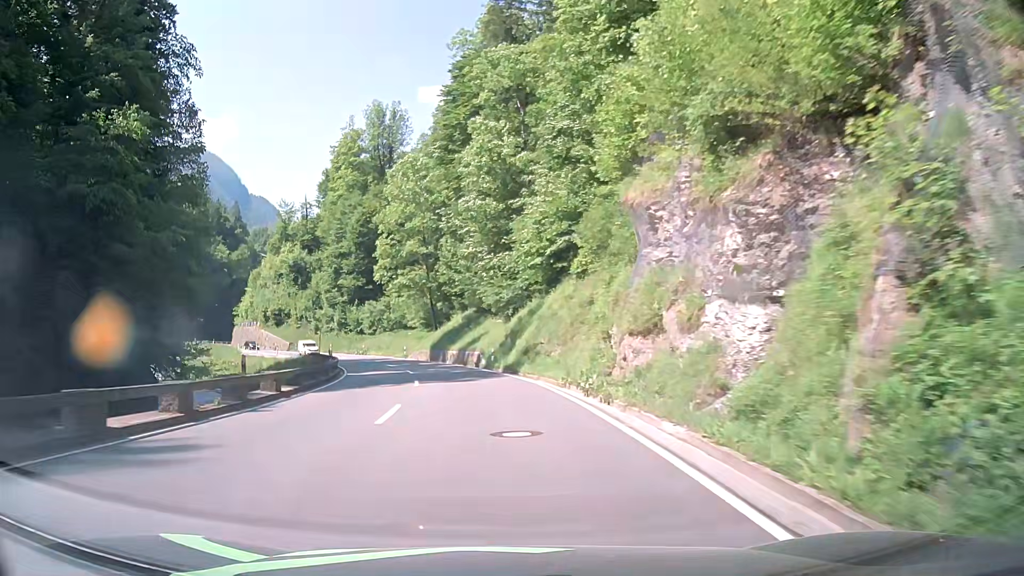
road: primary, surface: asphalt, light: Day
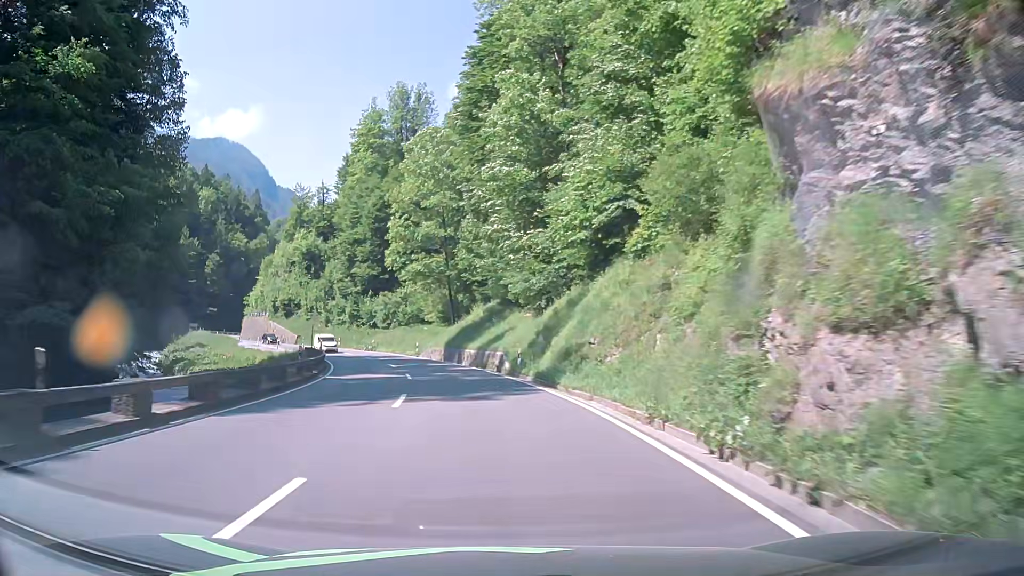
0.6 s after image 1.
(-0.1, +9.4) m; -3°
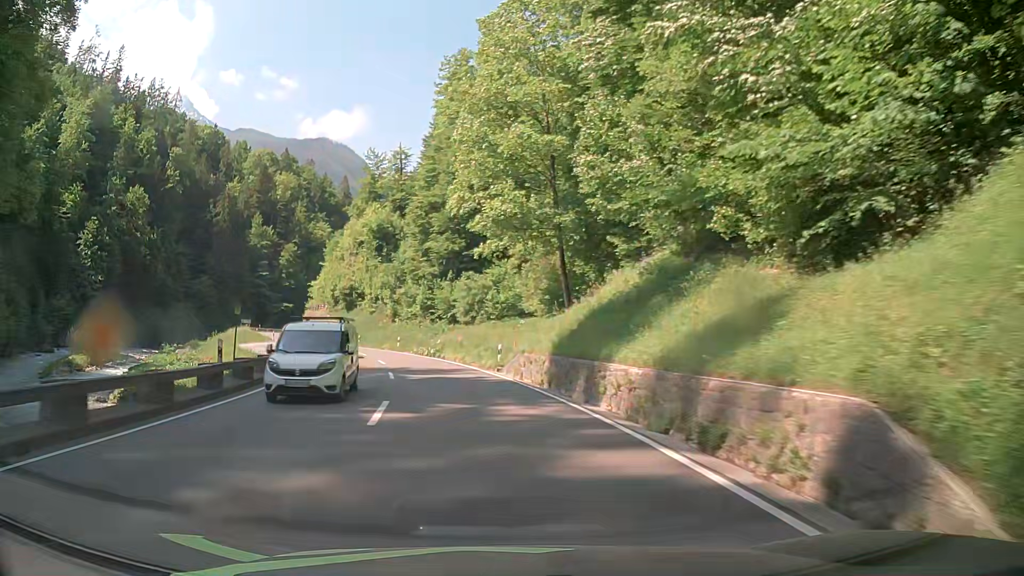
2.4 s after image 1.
(-1.6, +27.9) m; -9°
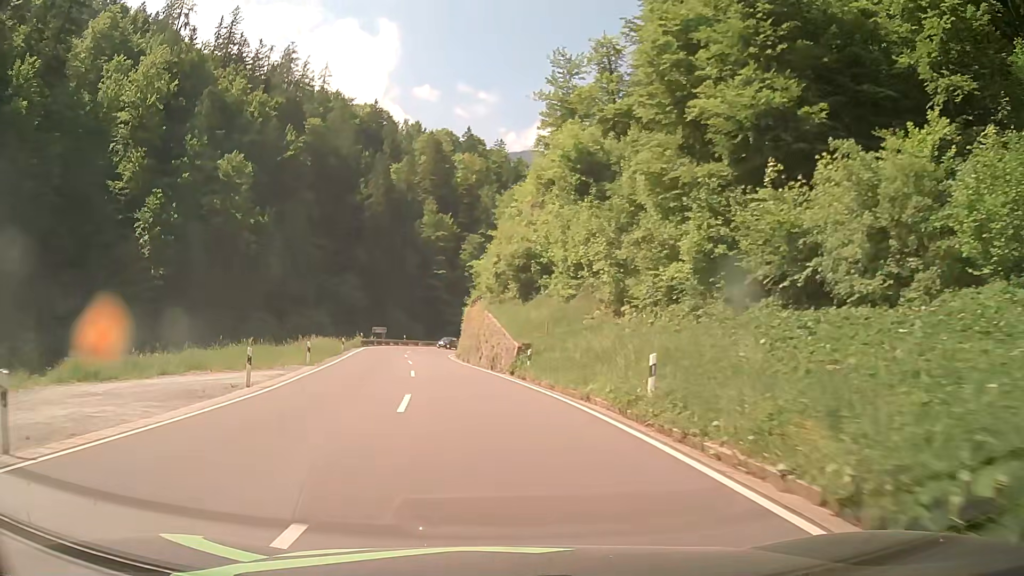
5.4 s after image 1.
(-7.0, +45.9) m; -17°
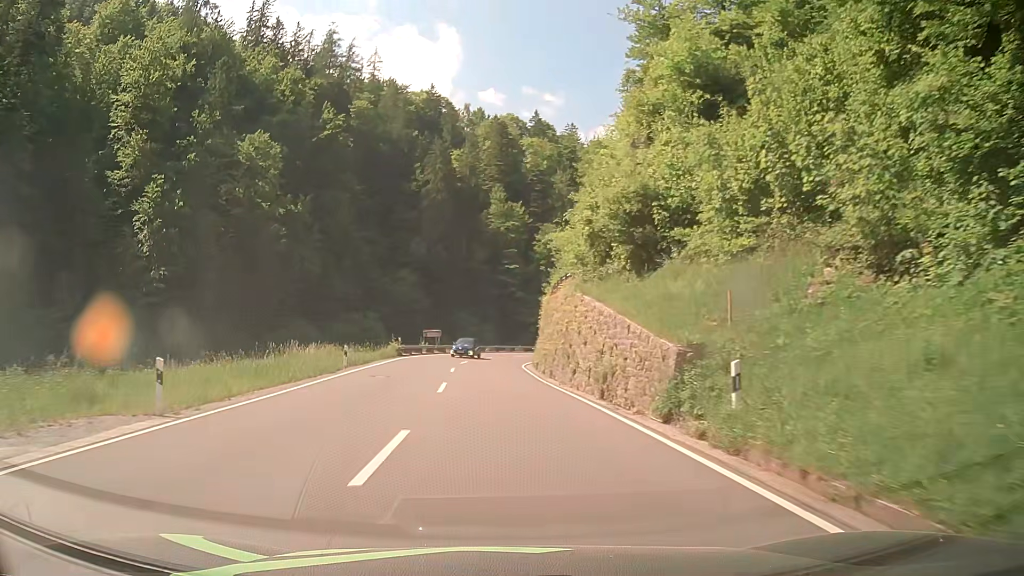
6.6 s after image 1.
(-1.3, +18.8) m; -7°
